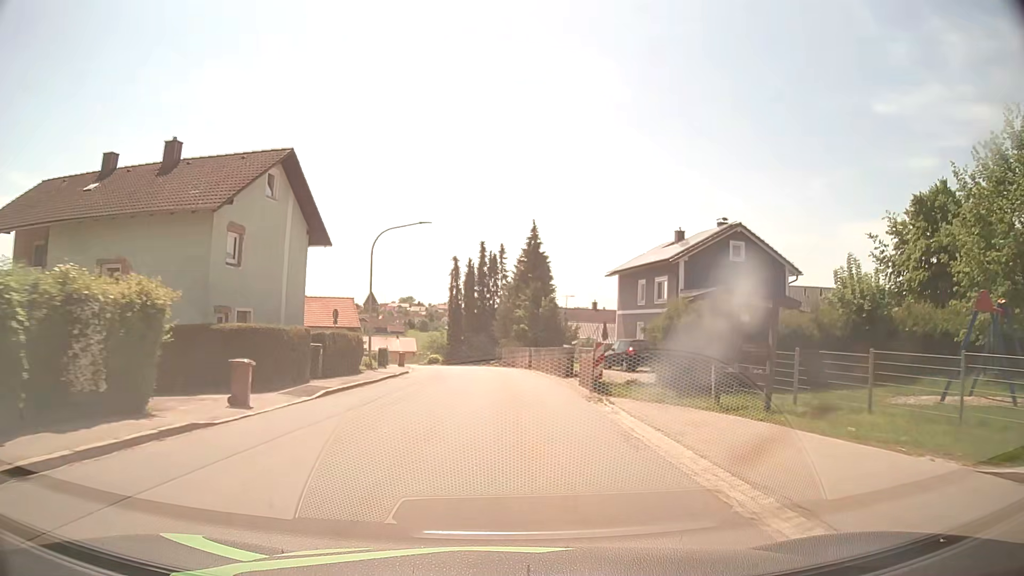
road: tertiary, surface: asphalt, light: Day
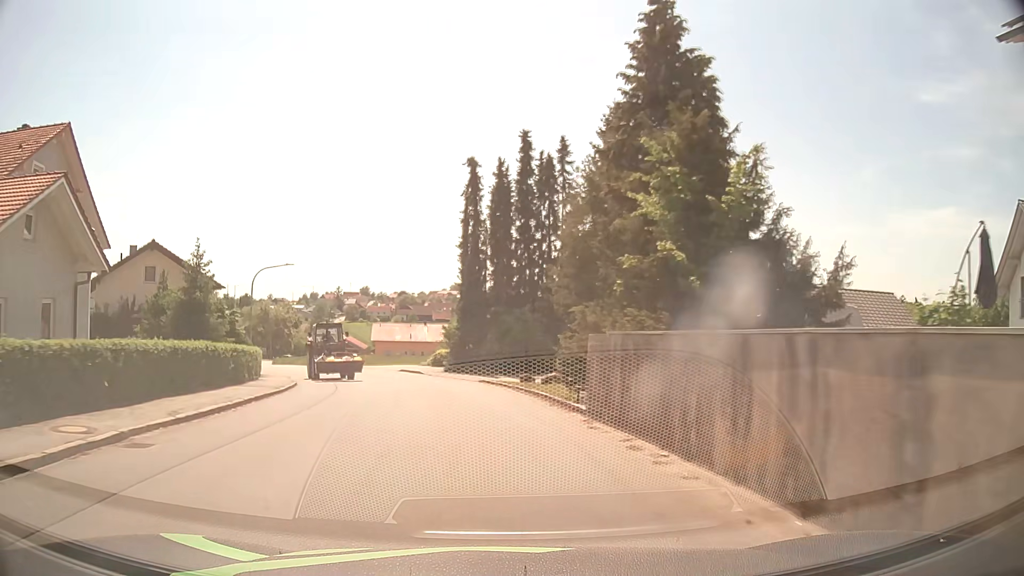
(-0.6, +39.5) m; -5°
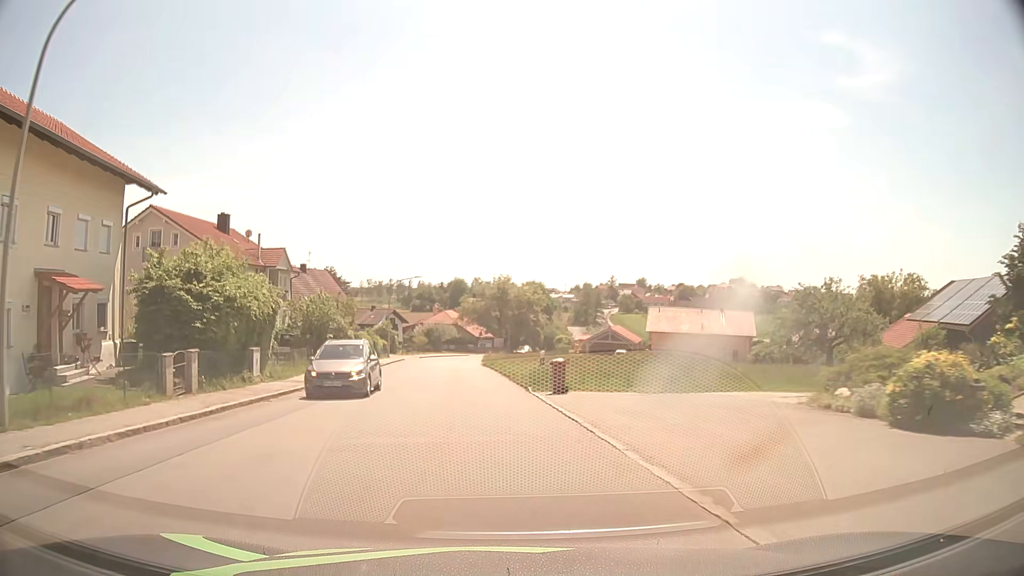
(-6.9, +38.4) m; -23°
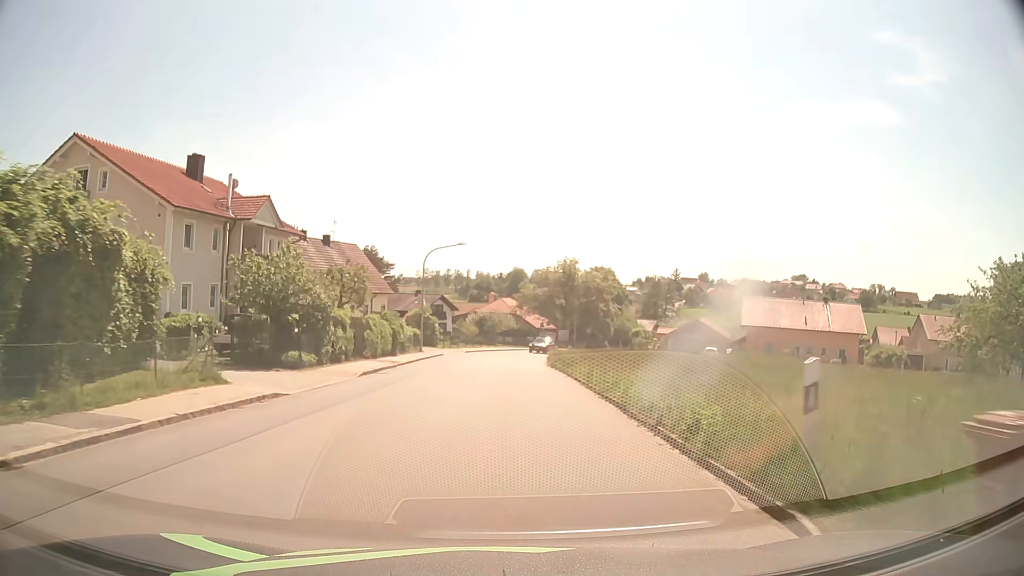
(-0.8, +15.6) m; -5°
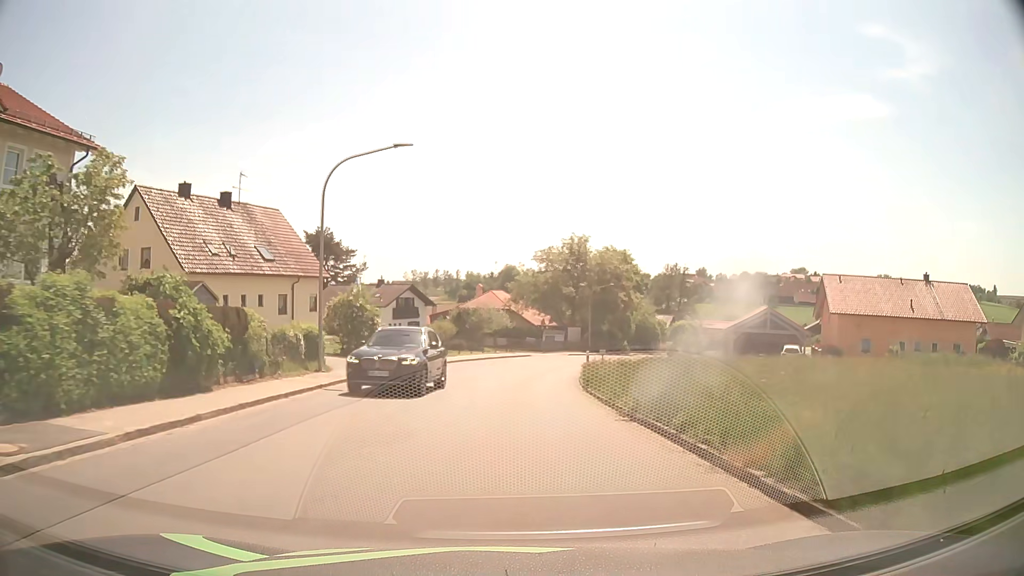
(+0.1, +23.5) m; +1°
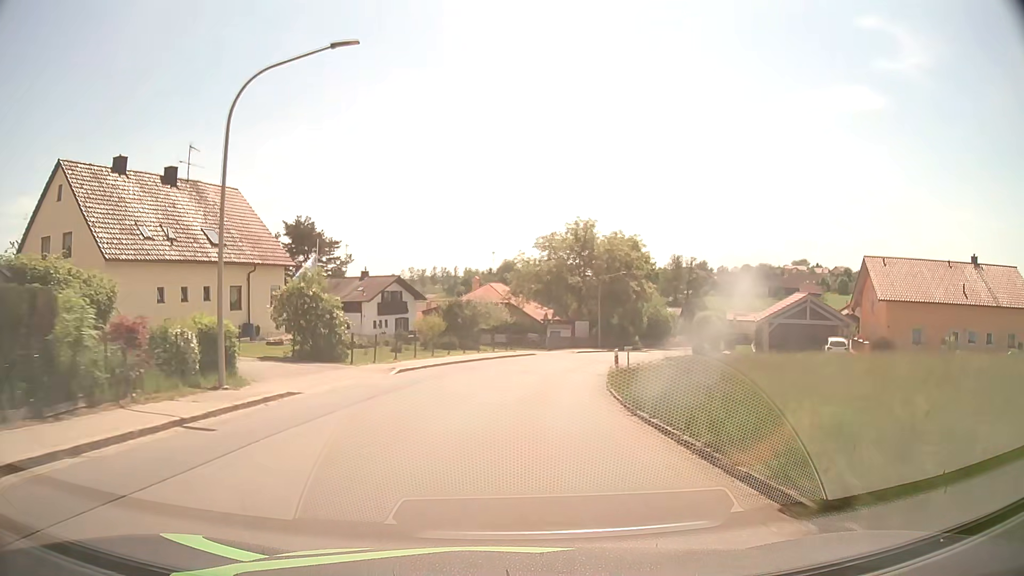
(0.0, +7.8) m; 0°
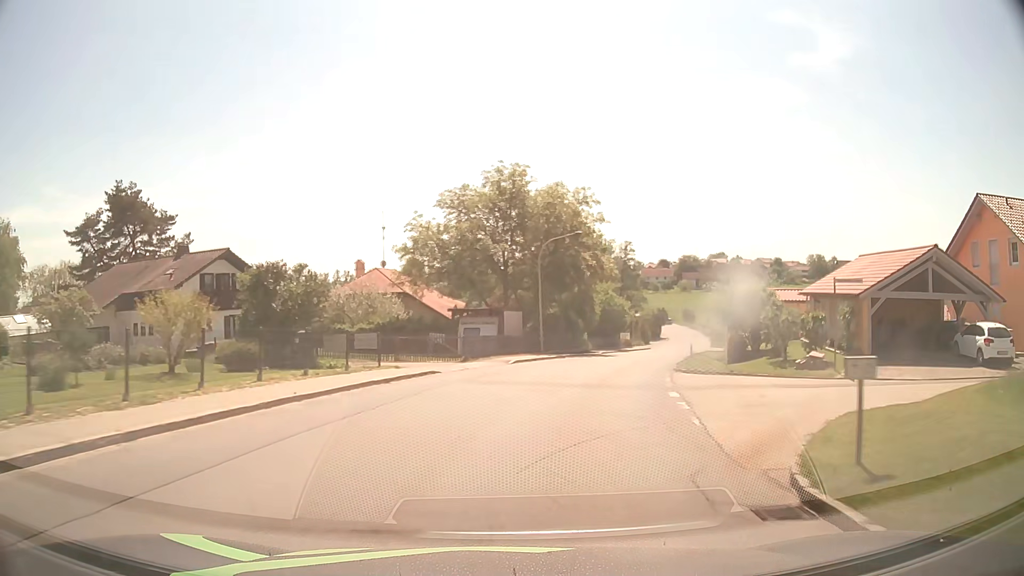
(+1.0, +23.4) m; +8°
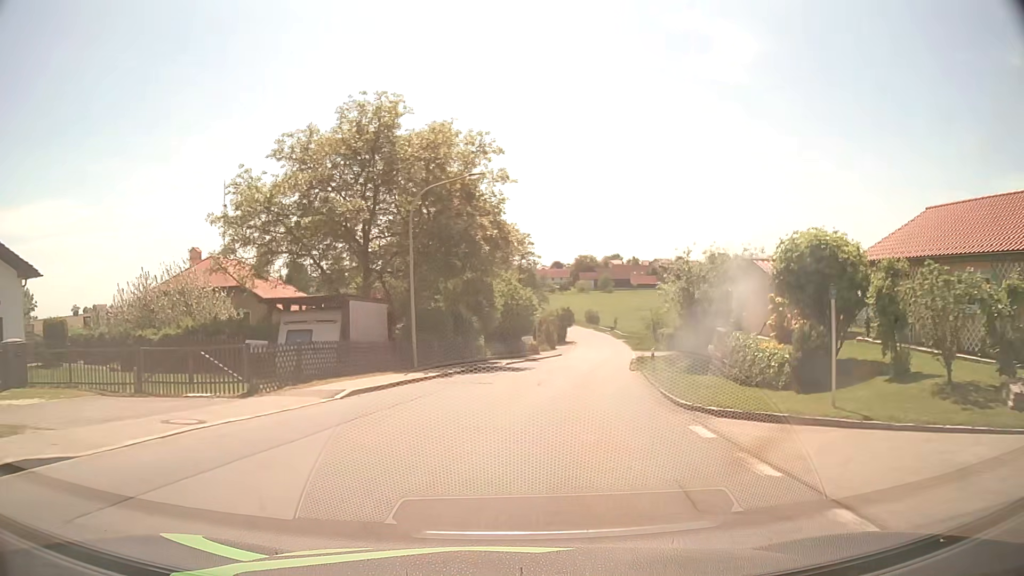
(+1.2, +15.3) m; +9°
(0, +10) (+2, +20) (+3, +30) (+5, +40) (+7, +49) (+9, +59) (+10, +69) (+12, +79) (+13, +89) (+14, +99) m
